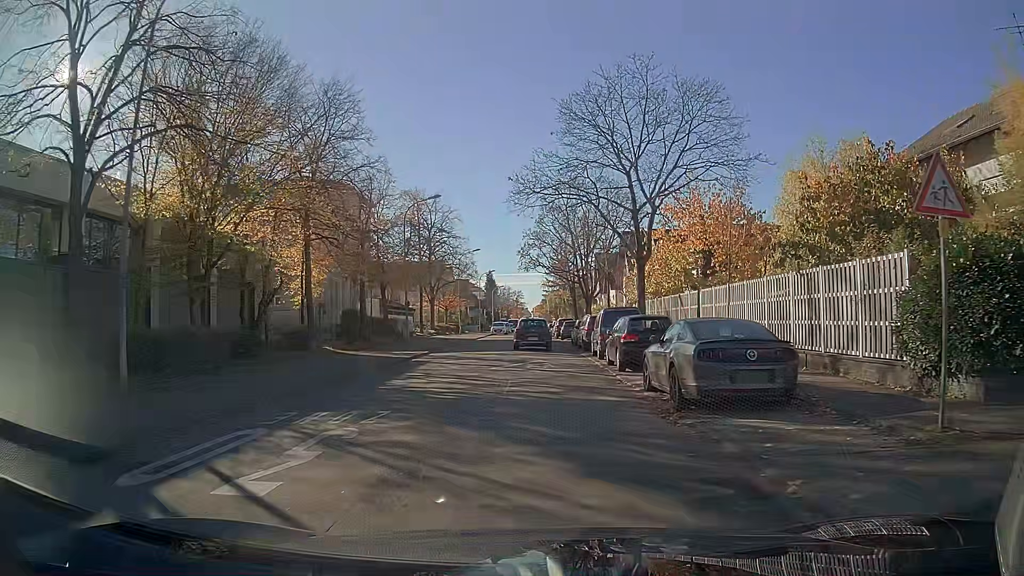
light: Day
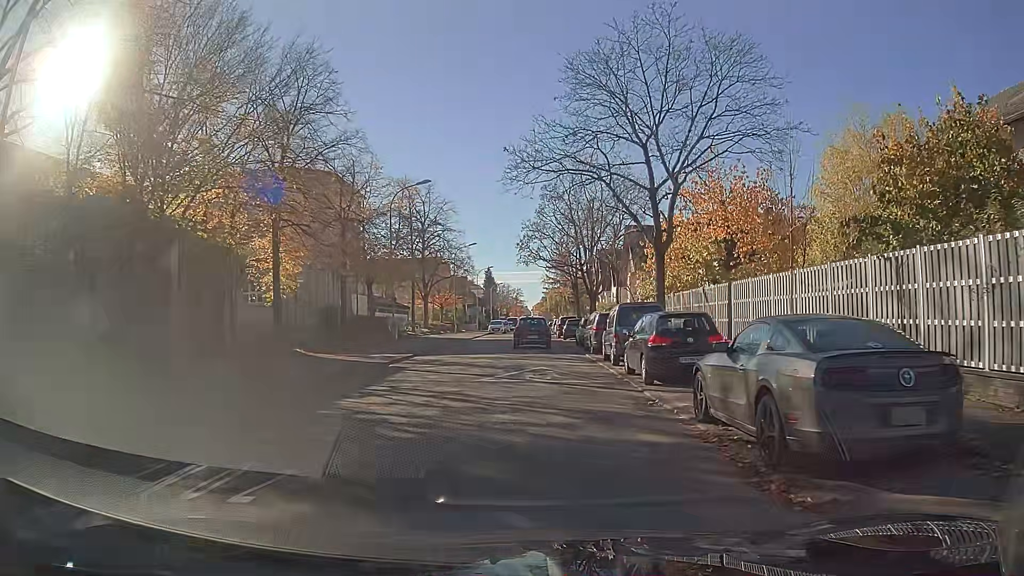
(0.0, +4.1) m; 0°
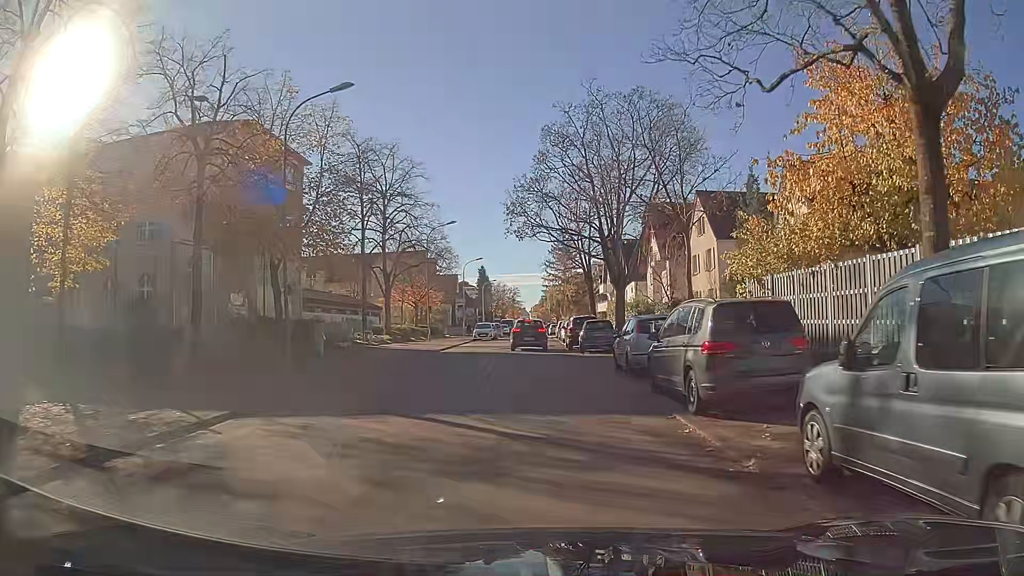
(+0.1, +16.8) m; 0°
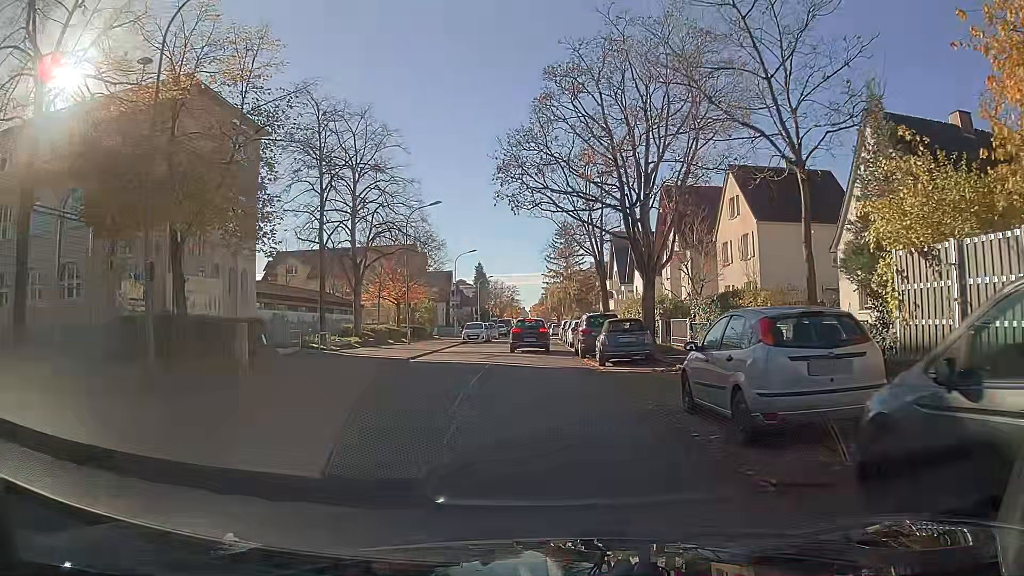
(0.0, +8.5) m; 0°
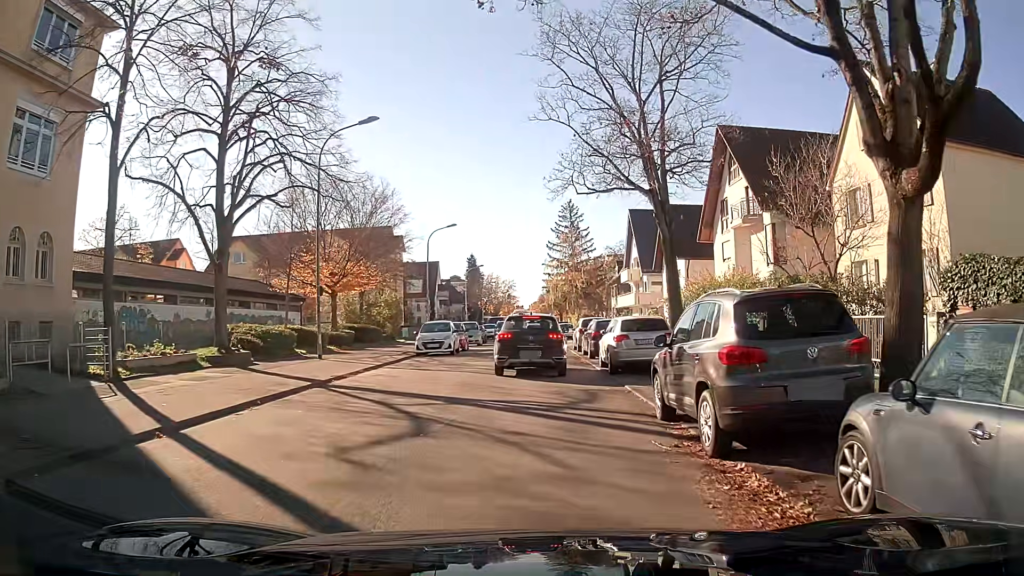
(+0.2, +18.1) m; +1°
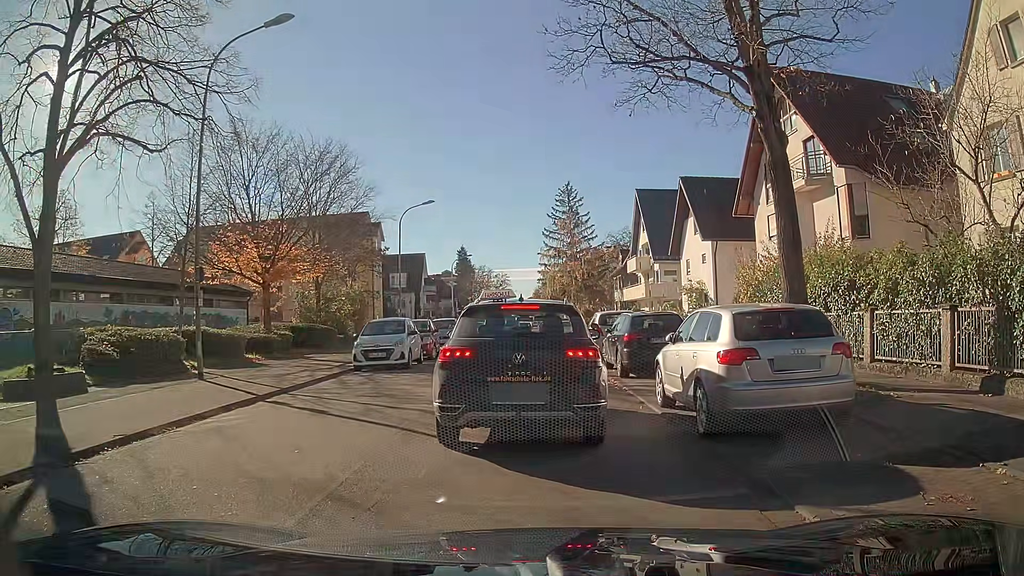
(0.0, +9.0) m; -2°
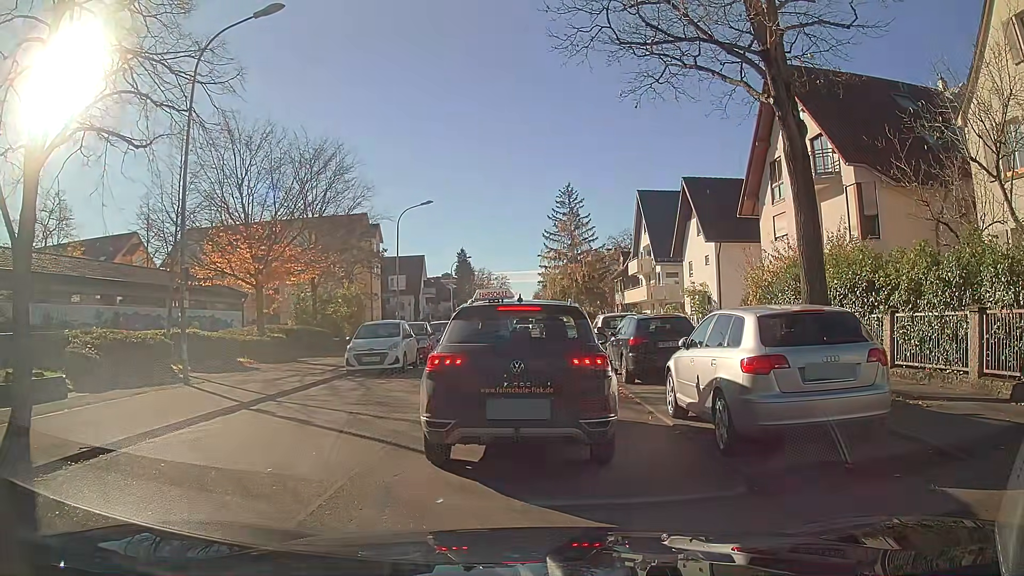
(0.0, +0.7) m; 0°
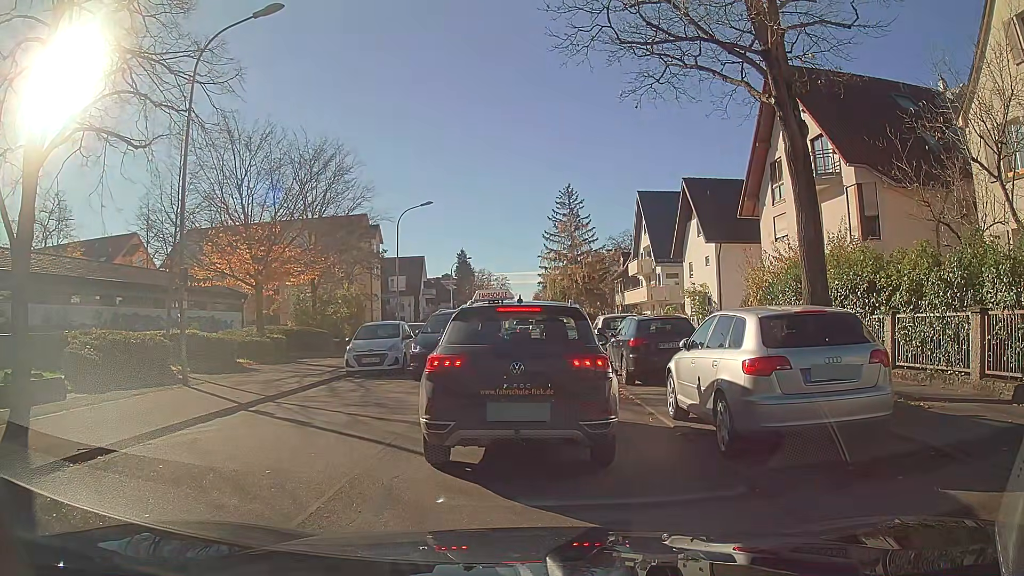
(0.0, +0.1) m; 0°
(0, +10) (0, +20) (+1, +30) (+1, +40) (+1, +50) (+1, +60) (+2, +70) (+2, +80) (+2, +90) (+3, +100) m
